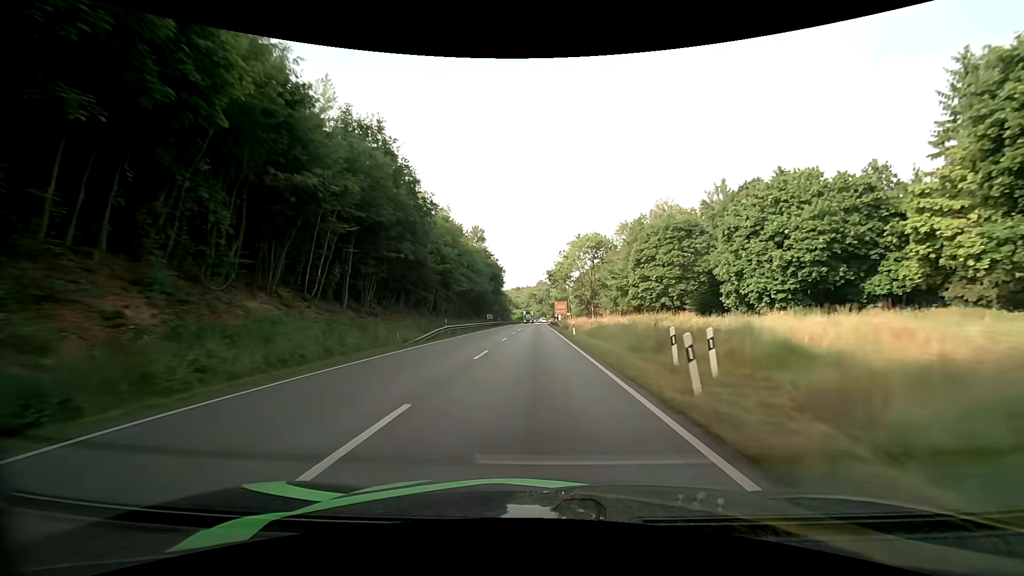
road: primary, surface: asphalt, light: Day
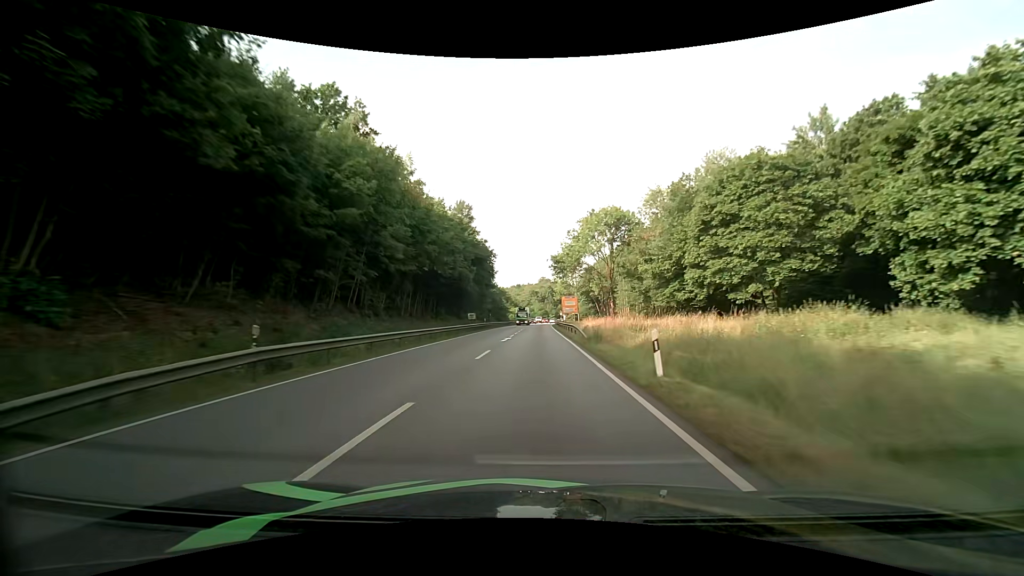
(-0.1, +24.2) m; 0°
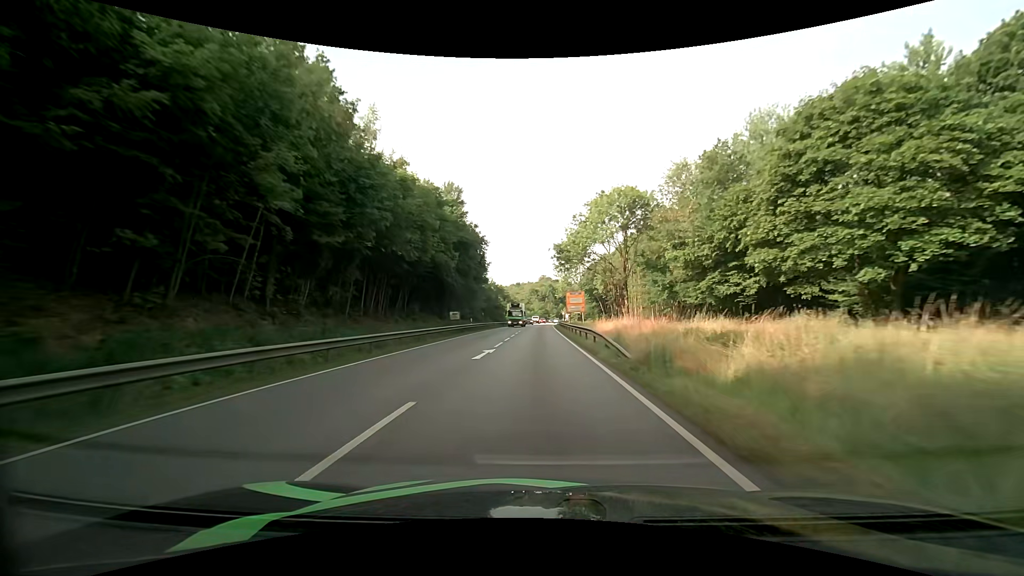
(0.0, +12.1) m; 0°
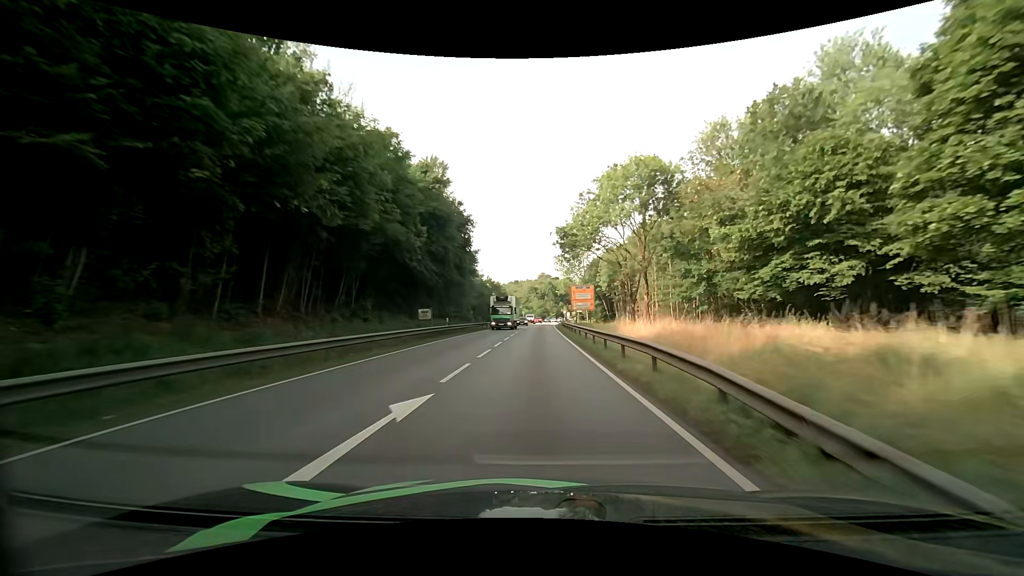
(0.0, +12.1) m; 0°
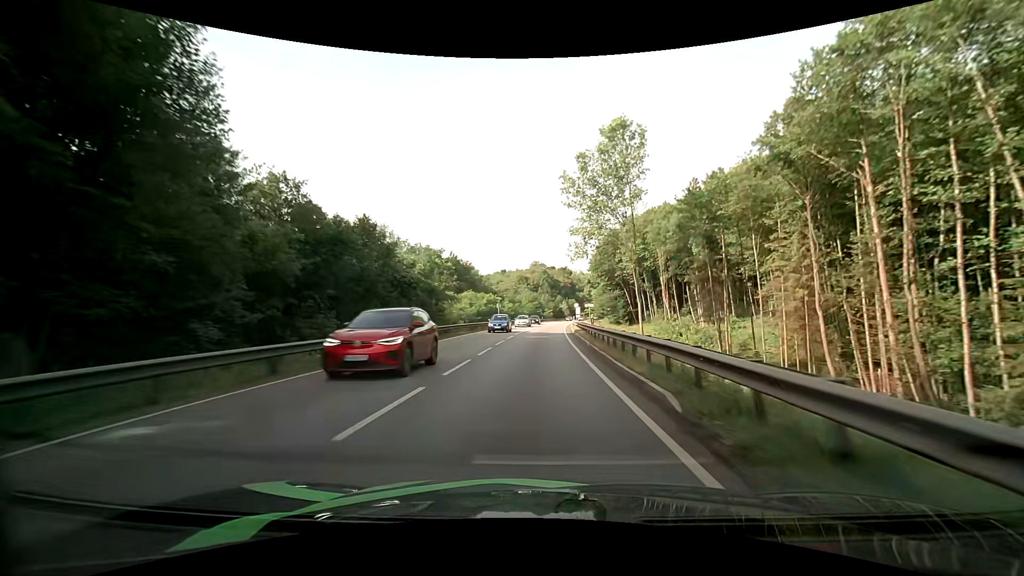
(+0.5, +58.7) m; 0°
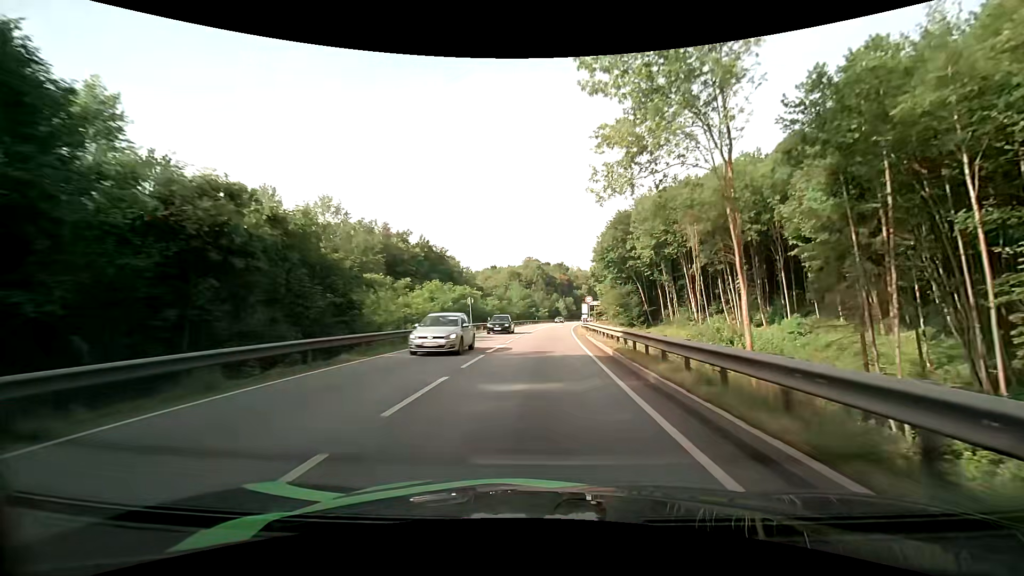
(+0.2, +22.8) m; +1°
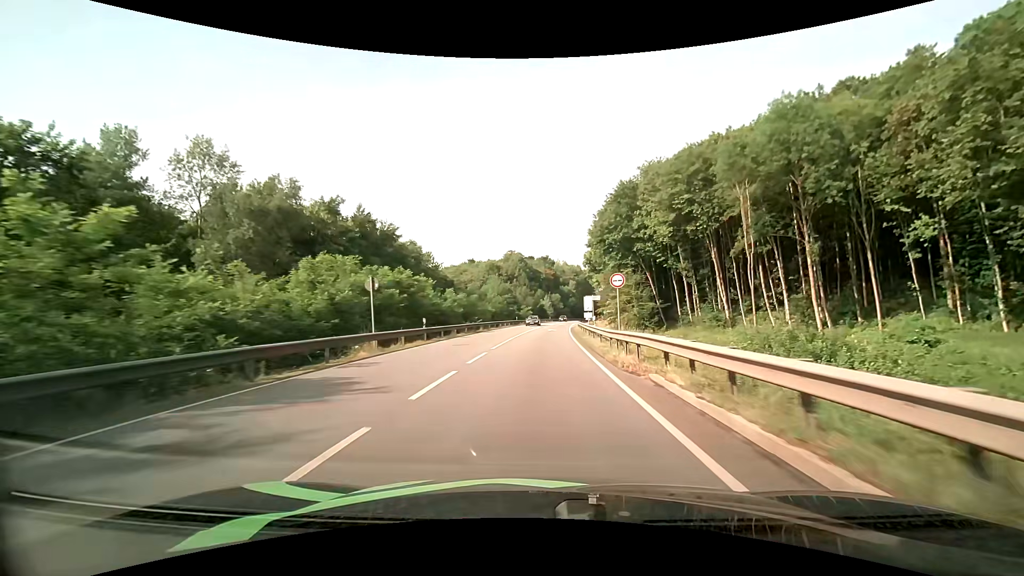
(+0.4, +22.5) m; +2°
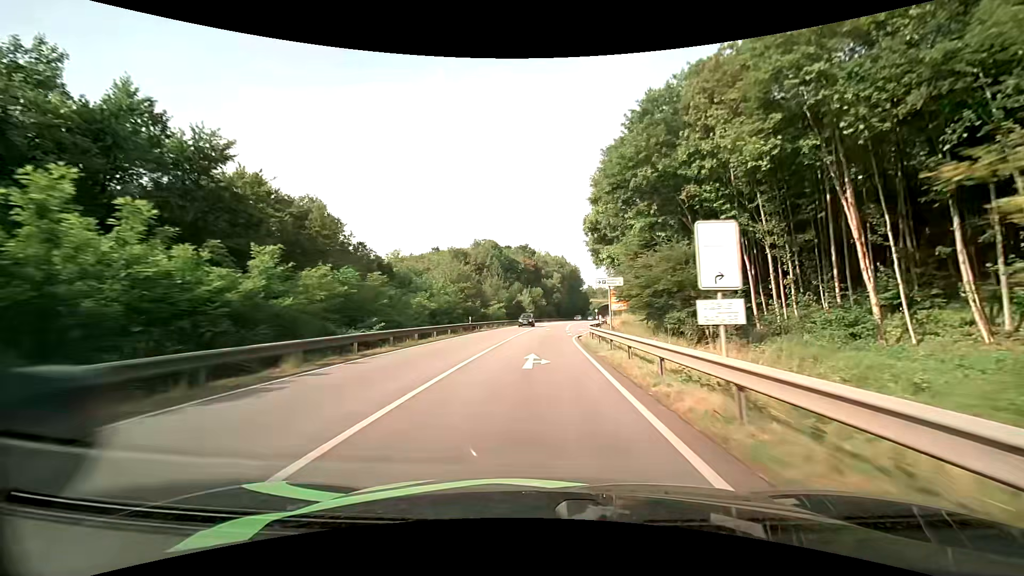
(+0.7, +33.3) m; +2°
(0, +10) (0, +20) (+1, +30) (+2, +40) (+3, +50) (+4, +60) (+5, +70) (+7, +80) (+8, +90) (+9, +100) m
